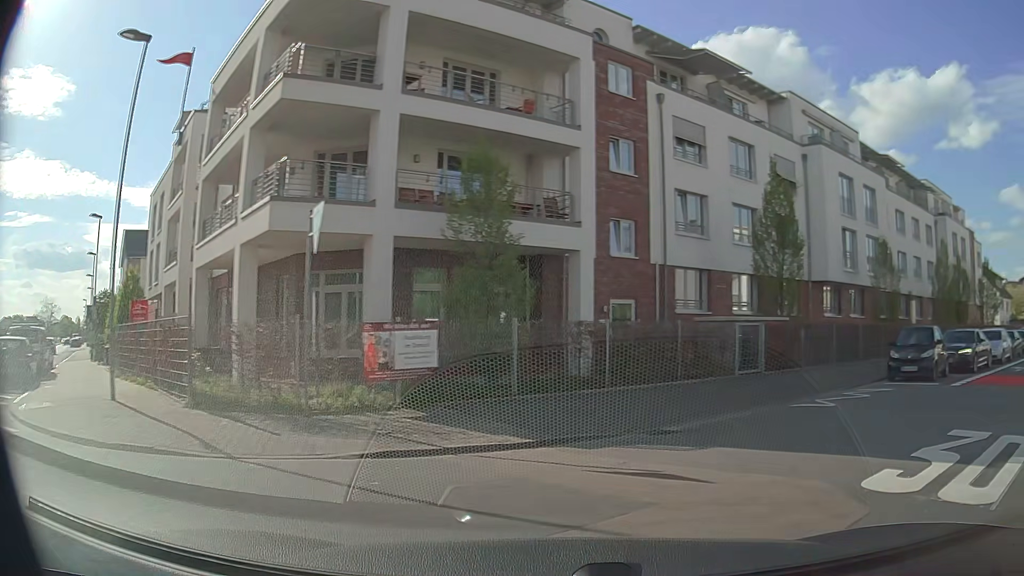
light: Day
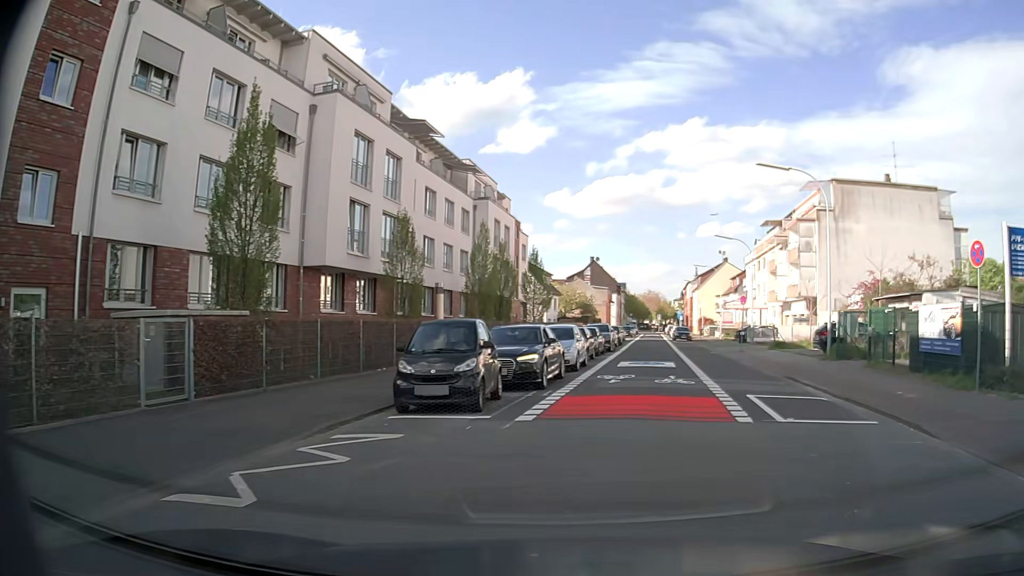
(+3.0, +7.3) m; +41°
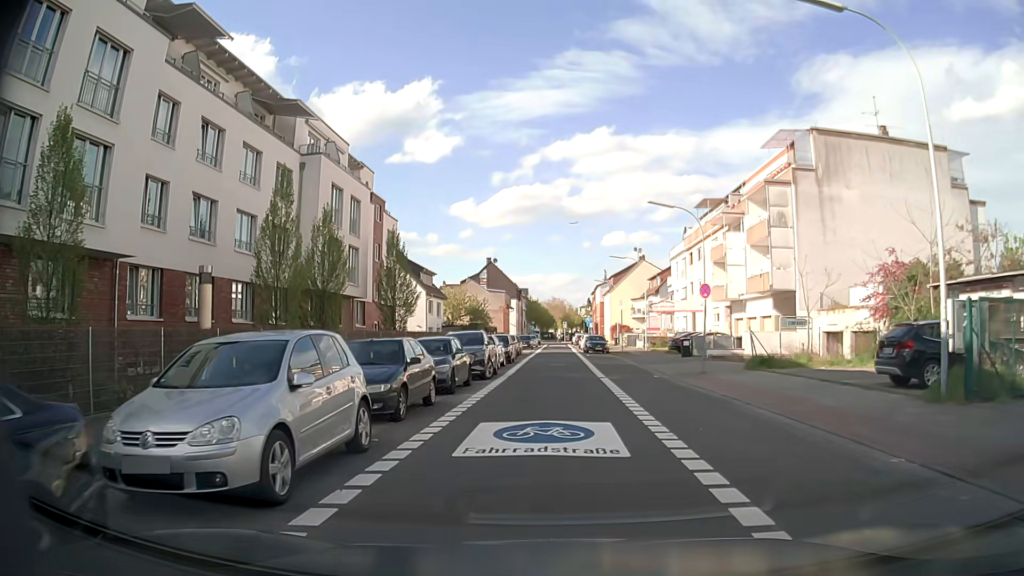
(+2.2, +15.8) m; +9°
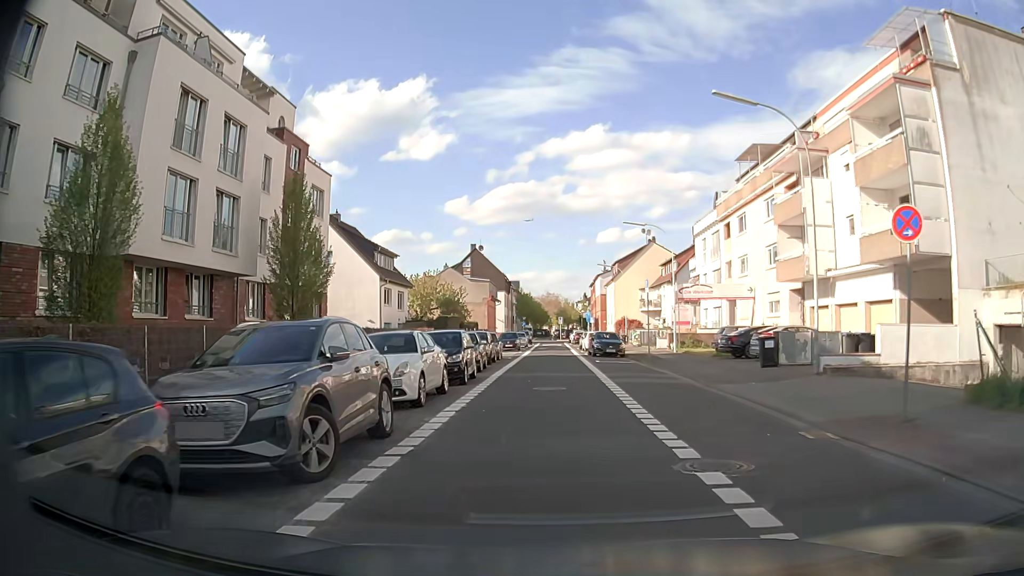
(+0.1, +15.7) m; +1°
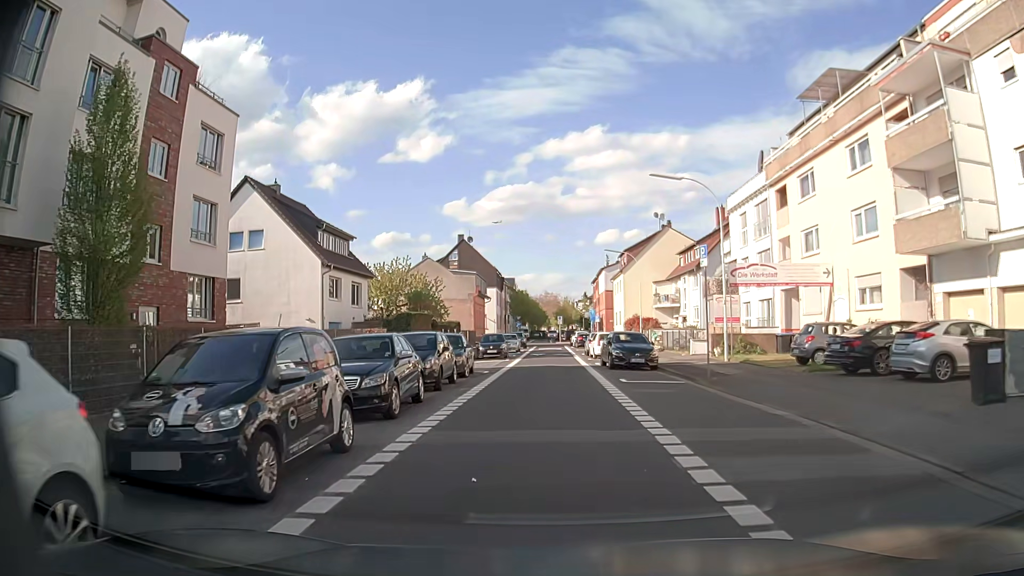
(0.0, +12.7) m; 0°
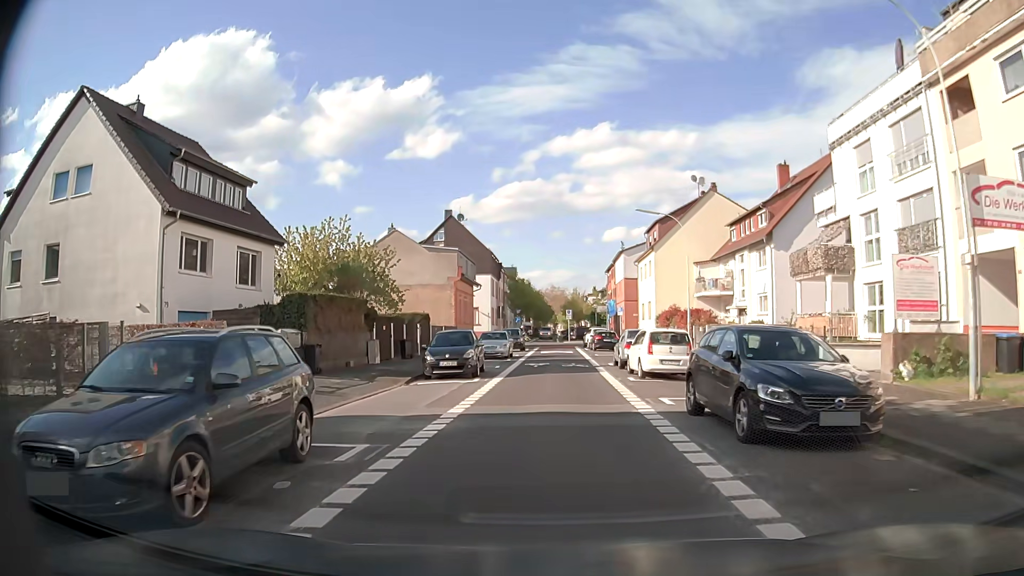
(0.0, +17.5) m; 0°
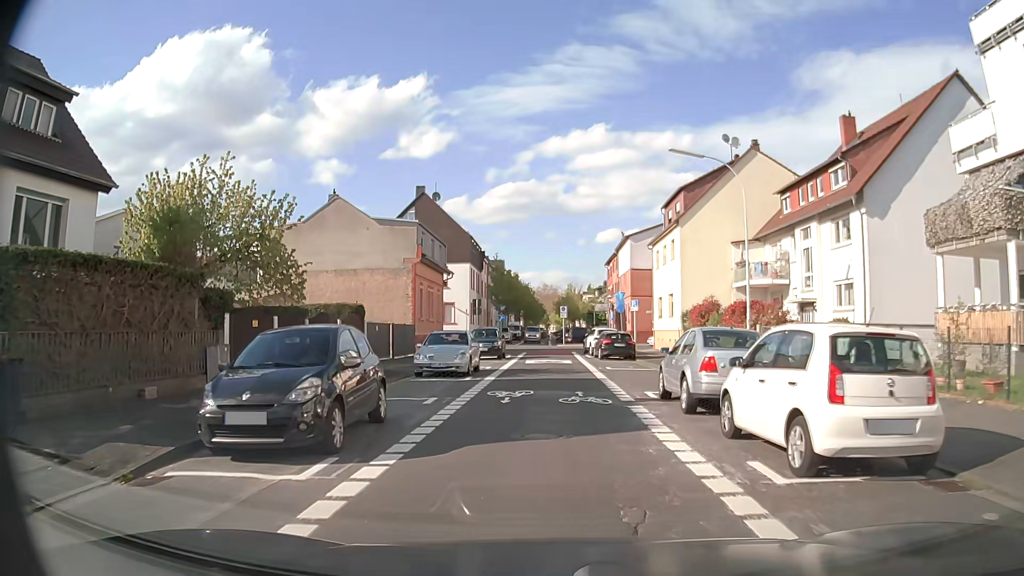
(0.0, +13.2) m; +1°
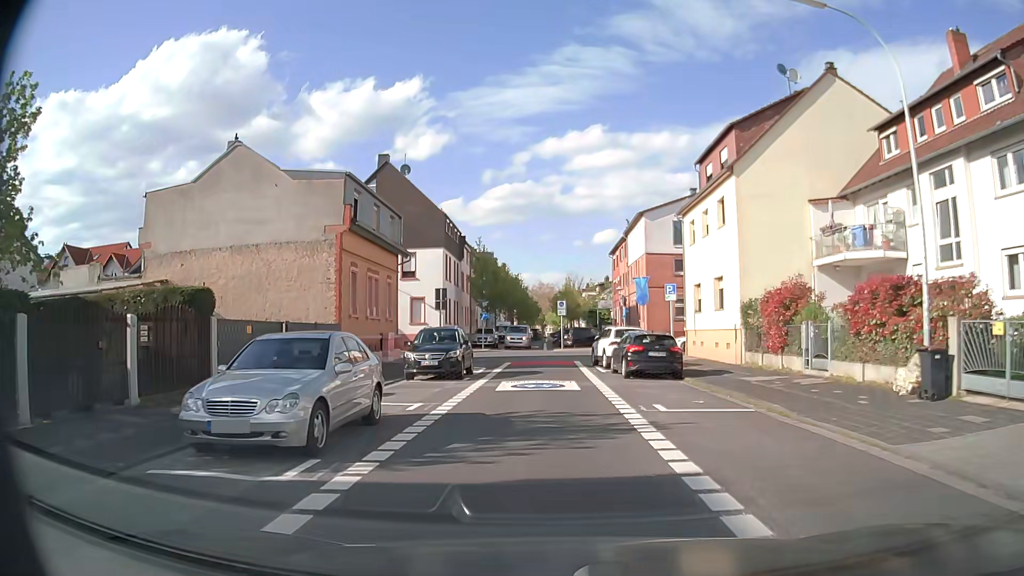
(0.0, +13.1) m; 0°
